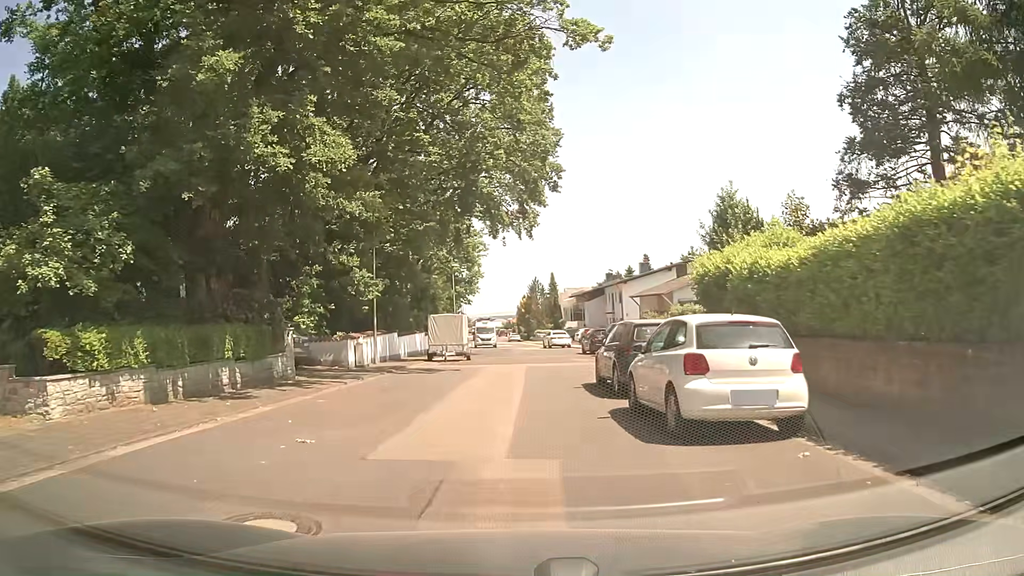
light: Day
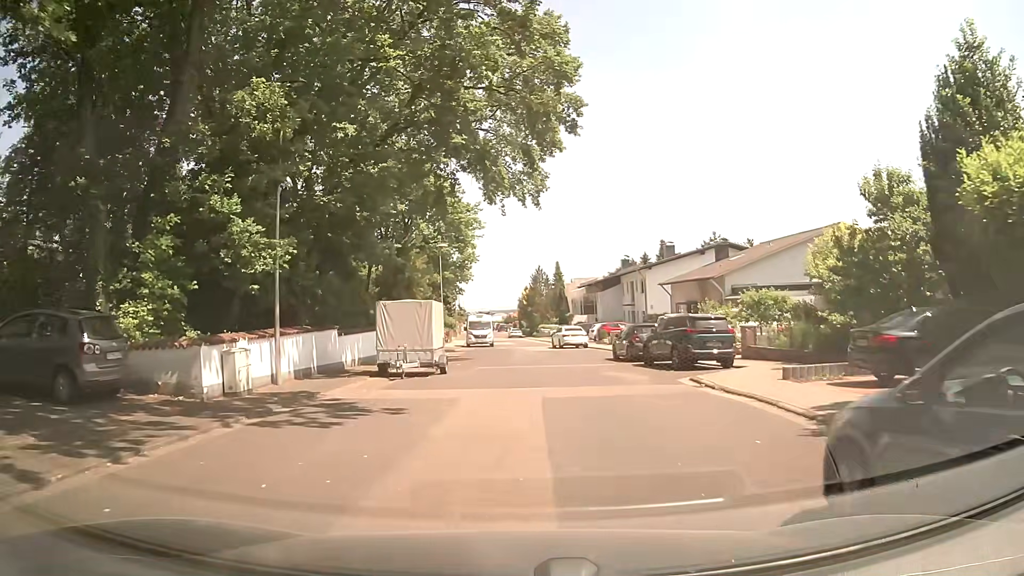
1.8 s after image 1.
(-0.1, +12.0) m; 0°
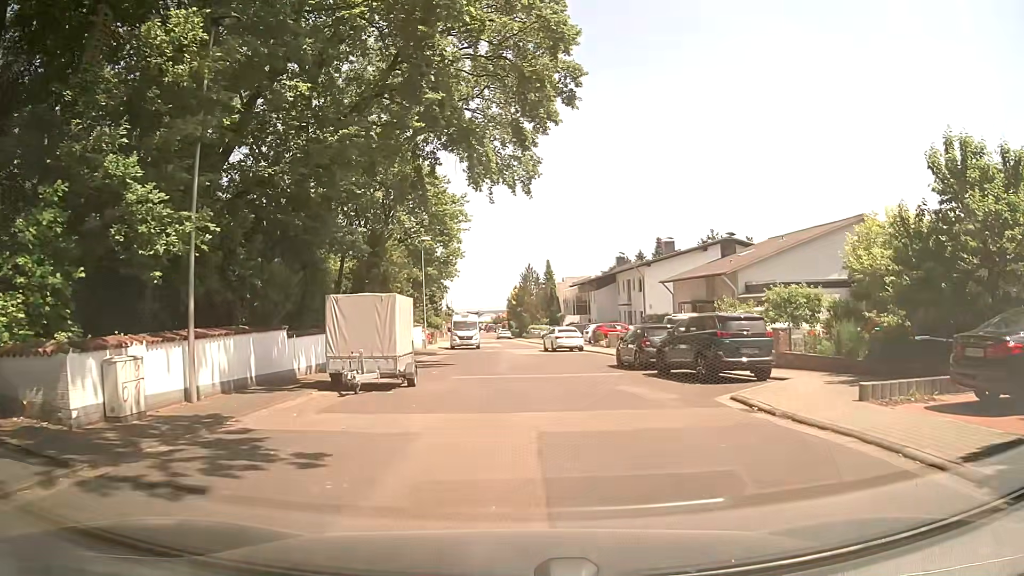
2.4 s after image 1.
(0.0, +4.1) m; -1°
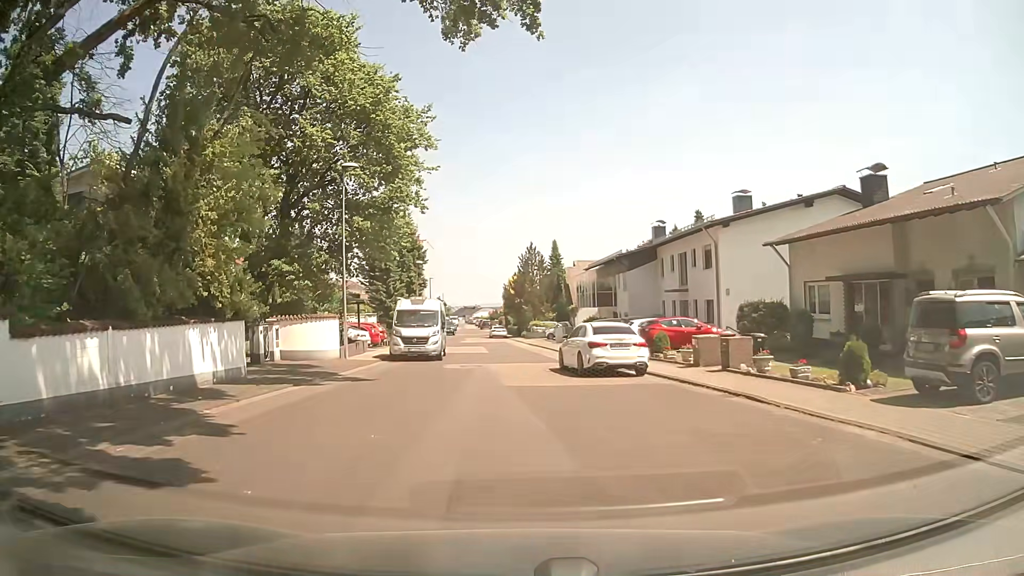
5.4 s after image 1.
(+1.1, +20.9) m; +2°
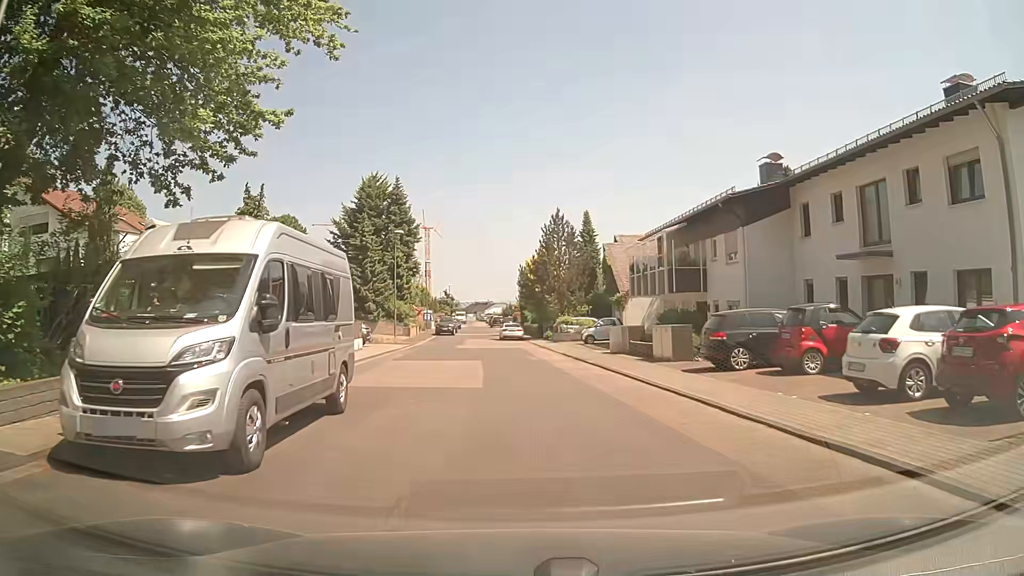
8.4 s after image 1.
(-0.5, +20.7) m; -2°
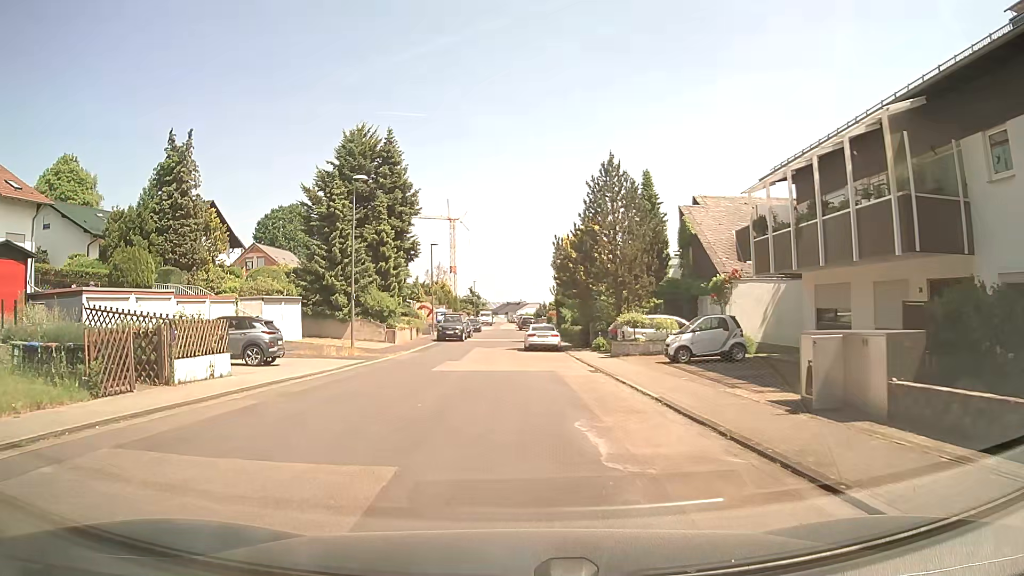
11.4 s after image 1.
(+0.4, +18.8) m; -2°
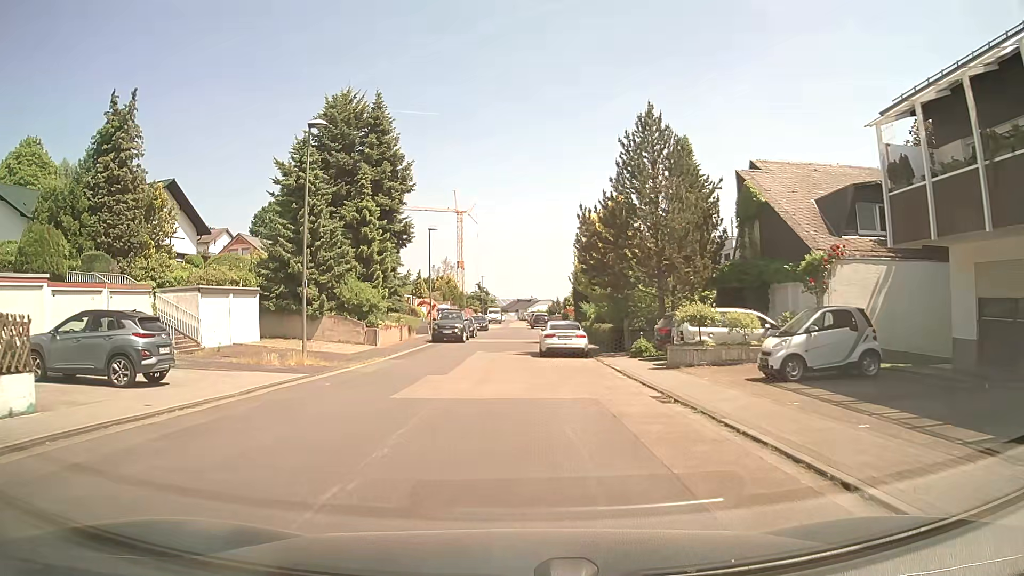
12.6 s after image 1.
(-0.1, +8.5) m; -1°
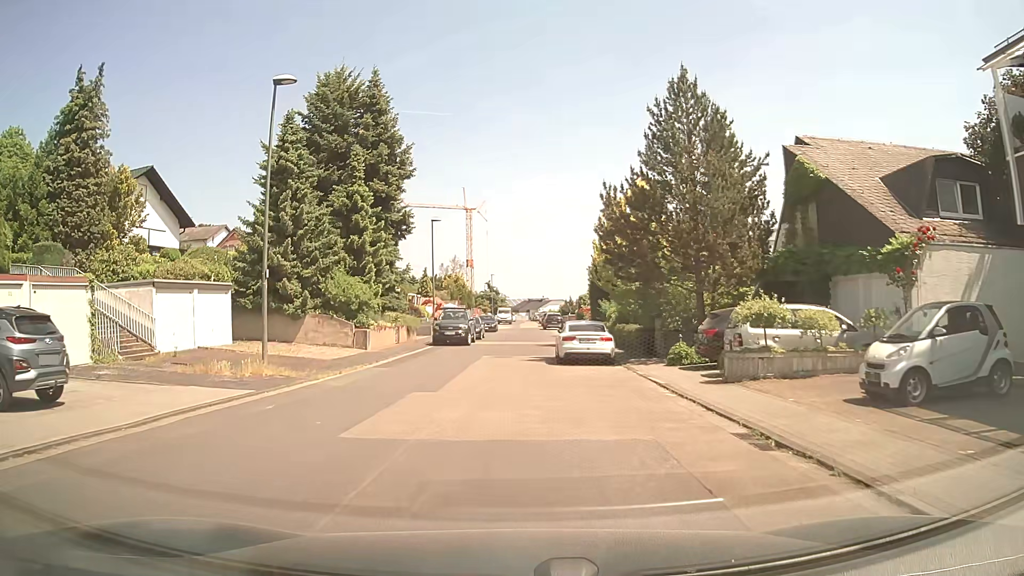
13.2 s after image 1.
(0.0, +4.4) m; -1°
(0, +10) (-1, +20) (0, +30) (0, +40) (0, +50) (0, +60) (0, +70) (0, +80) (+1, +90) (+1, +100) m
